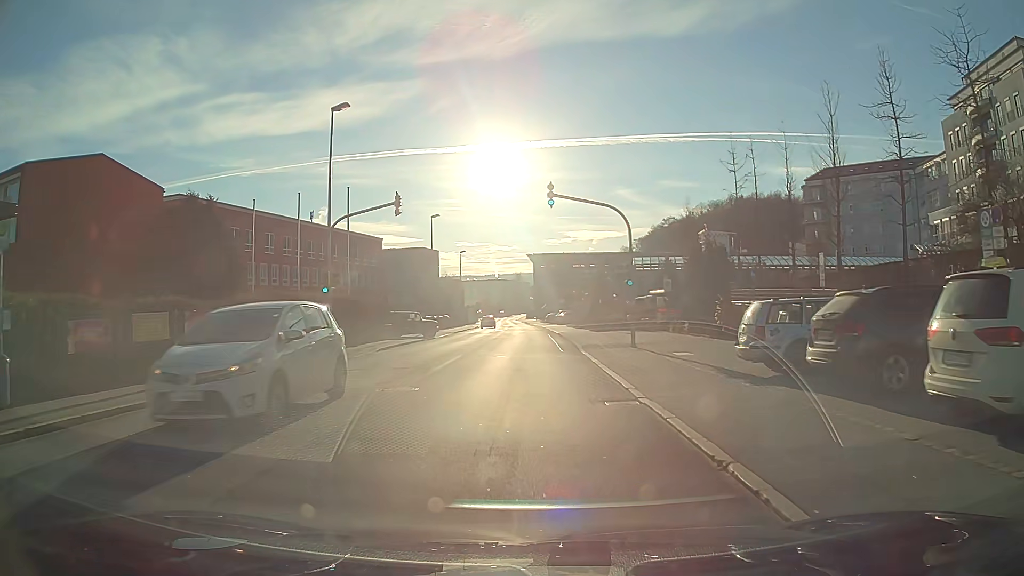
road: tertiary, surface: asphalt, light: Day
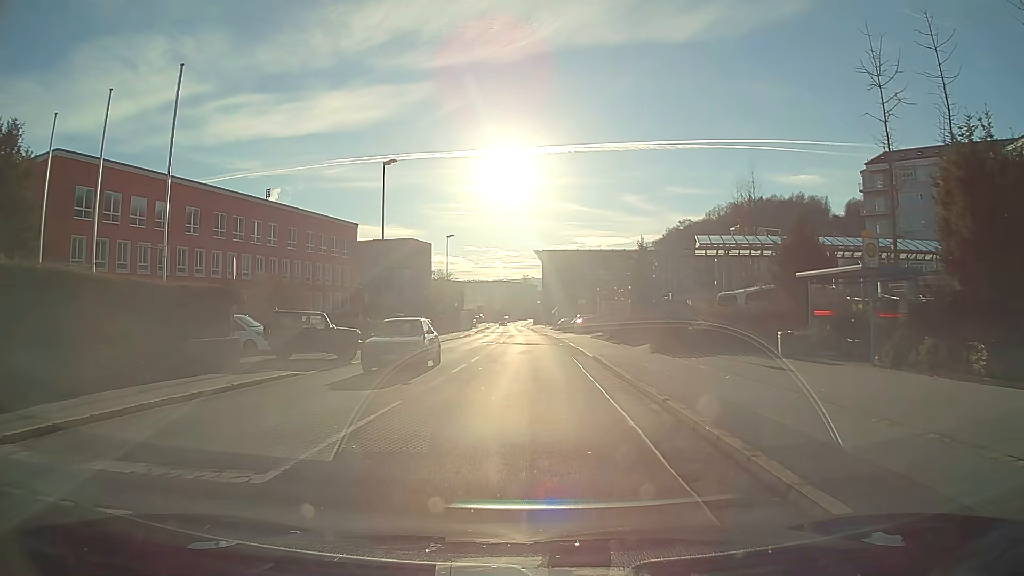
(-0.1, +22.3) m; -1°
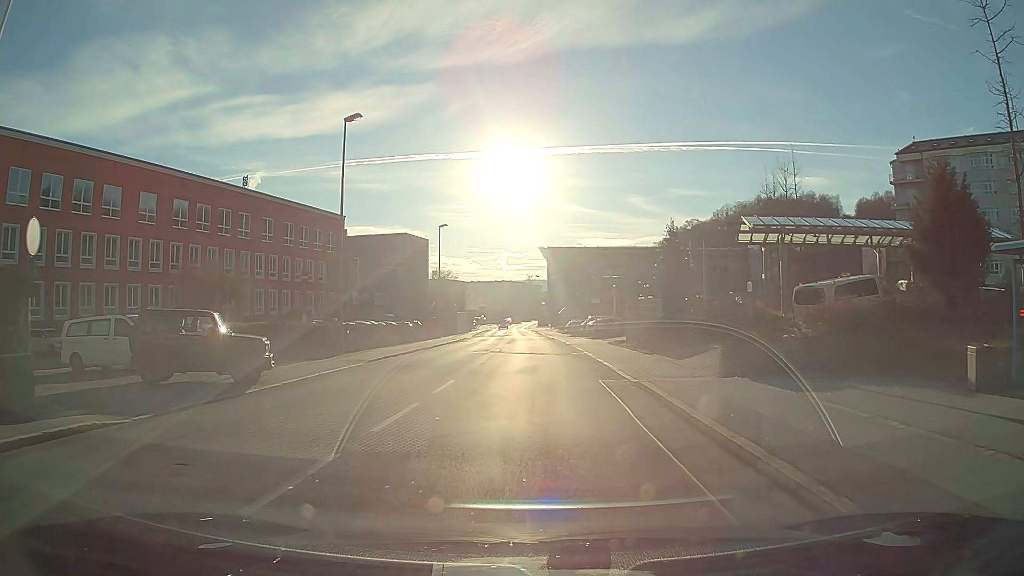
(0.0, +9.1) m; 0°
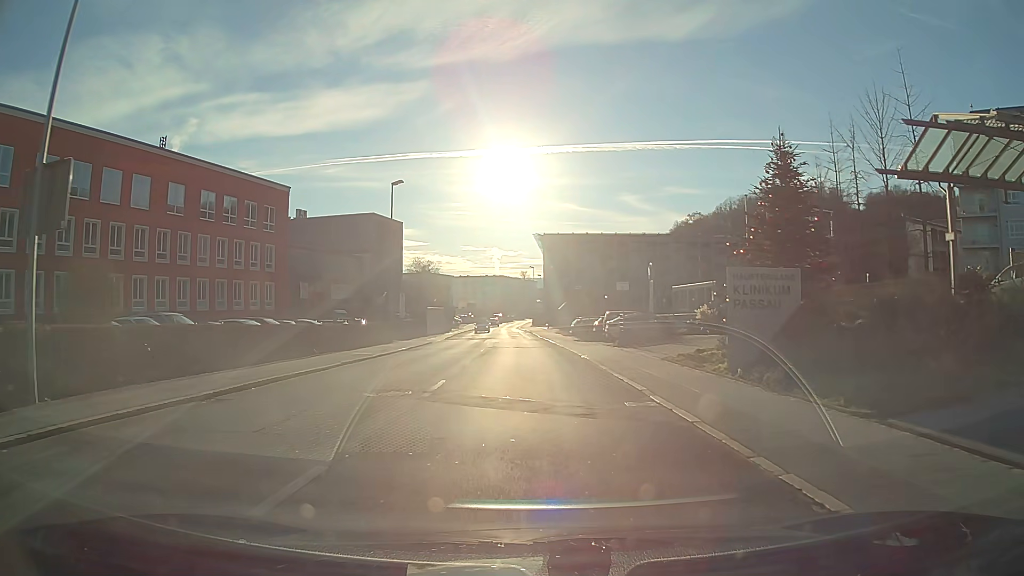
(+0.1, +18.8) m; 0°
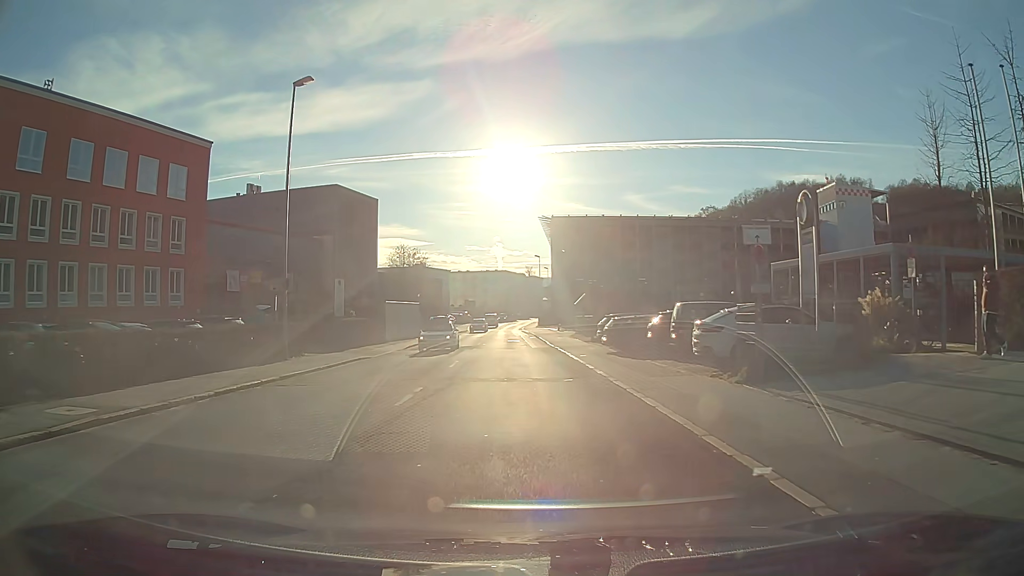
(-0.1, +19.5) m; -1°
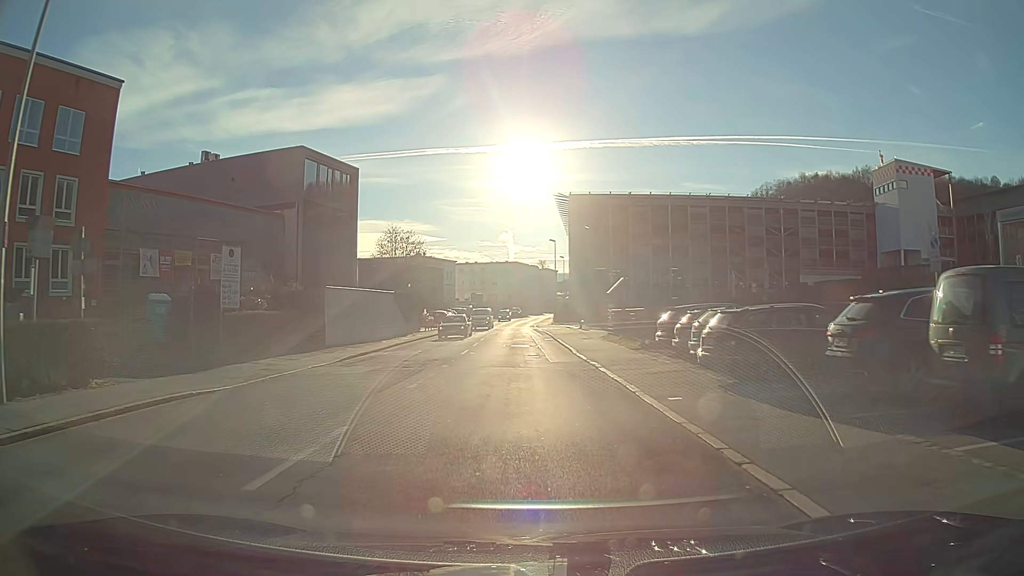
(-0.1, +15.1) m; -1°
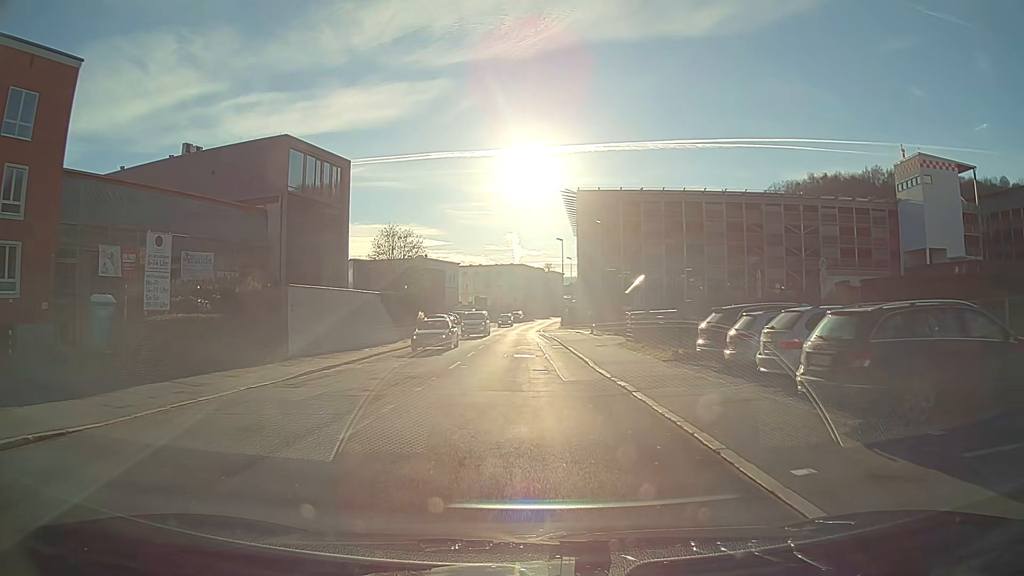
(0.0, +5.1) m; 0°
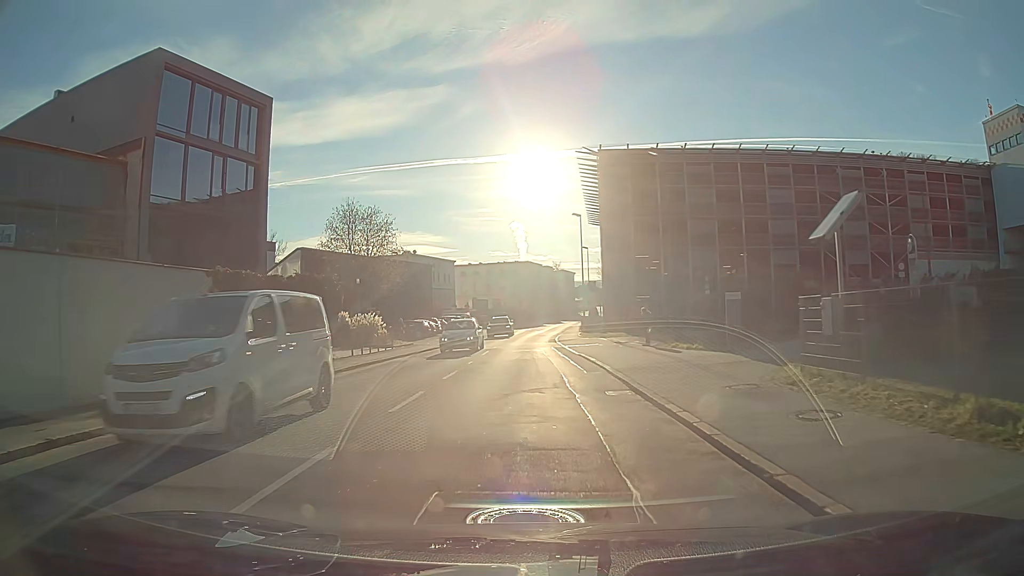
(-0.1, +21.0) m; 0°
